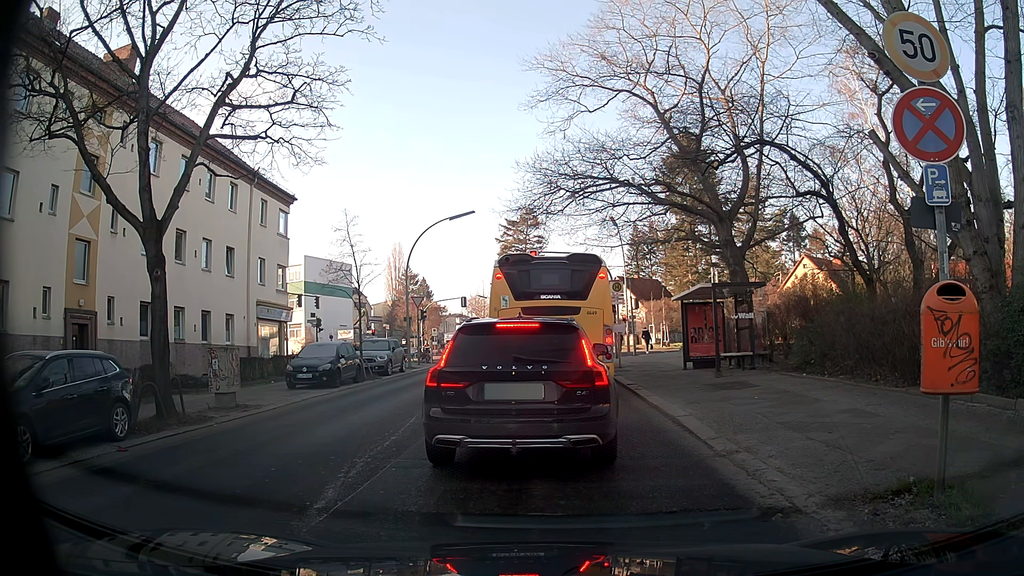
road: tertiary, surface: asphalt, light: Day
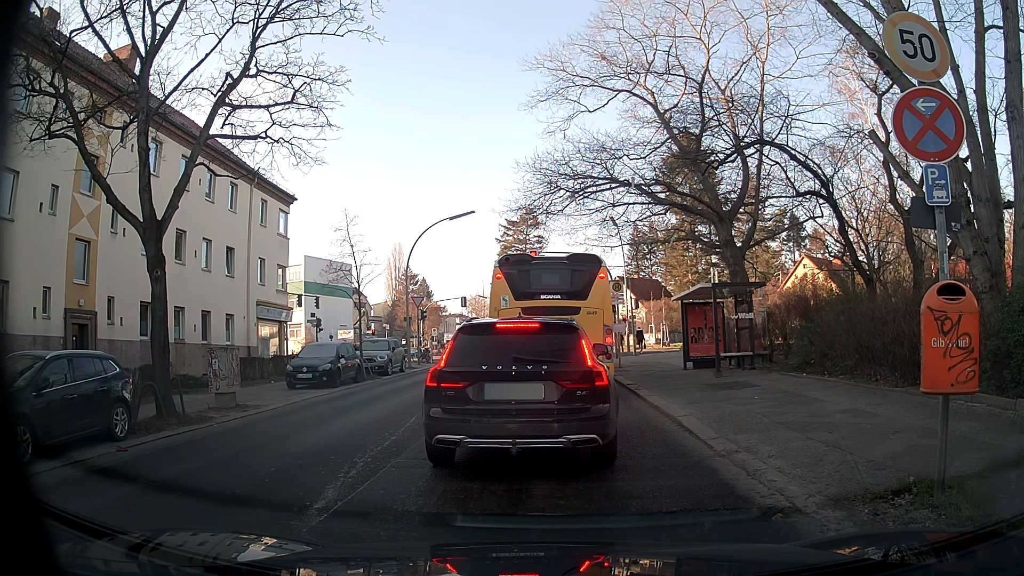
(0.0, 0.0) m; 0°
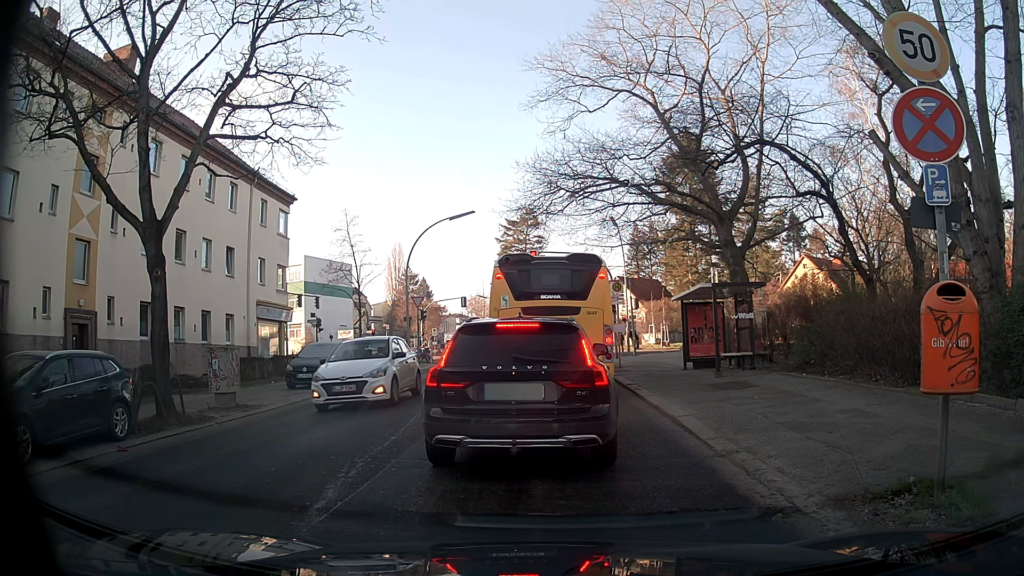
(0.0, 0.0) m; 0°
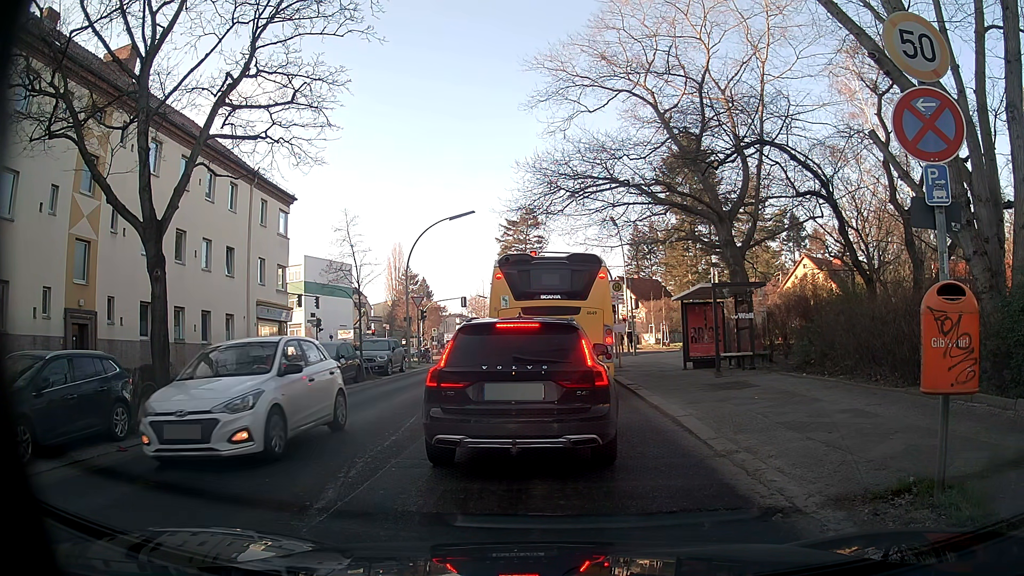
(0.0, 0.0) m; 0°
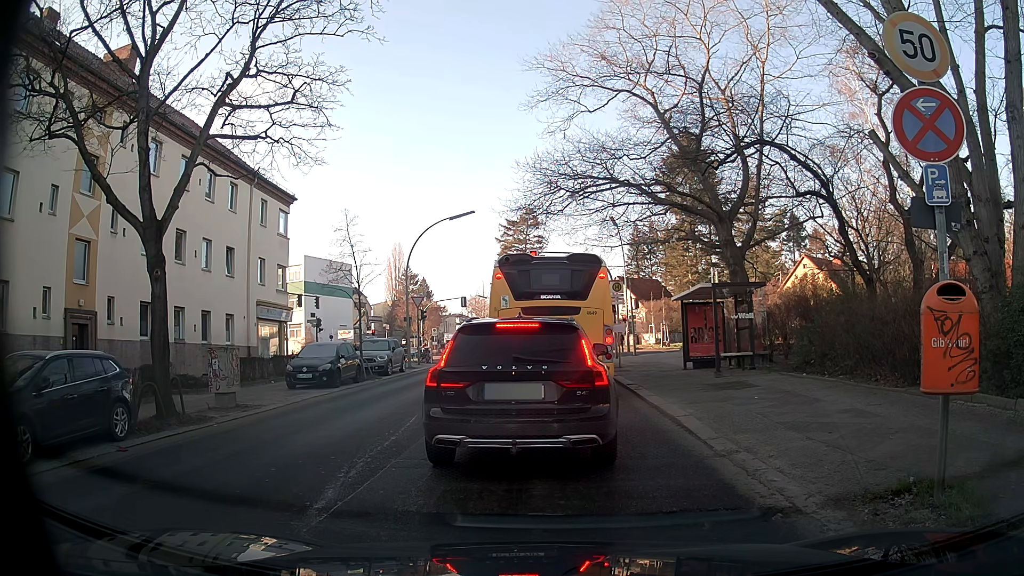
(0.0, 0.0) m; 0°
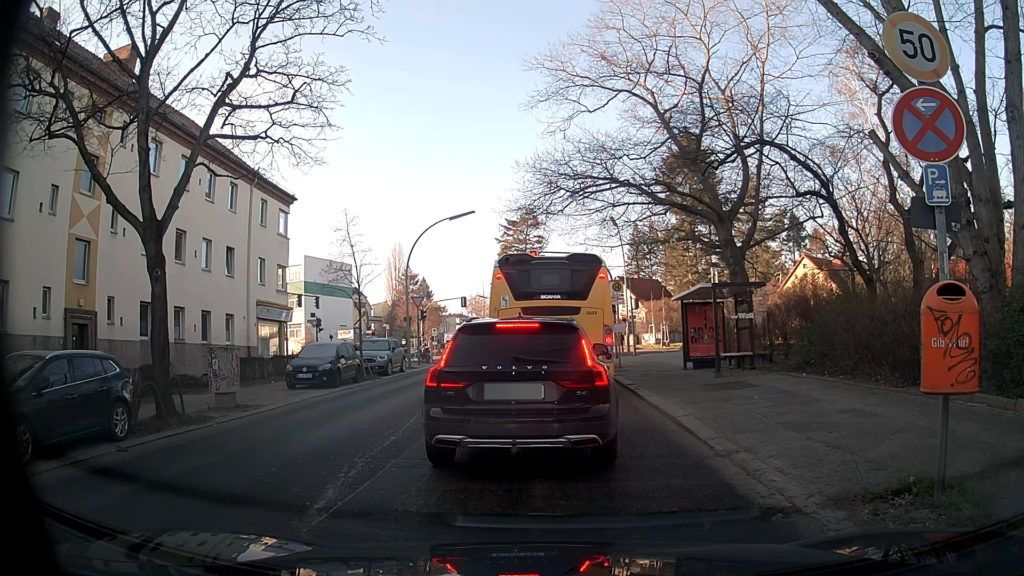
(0.0, 0.0) m; 0°
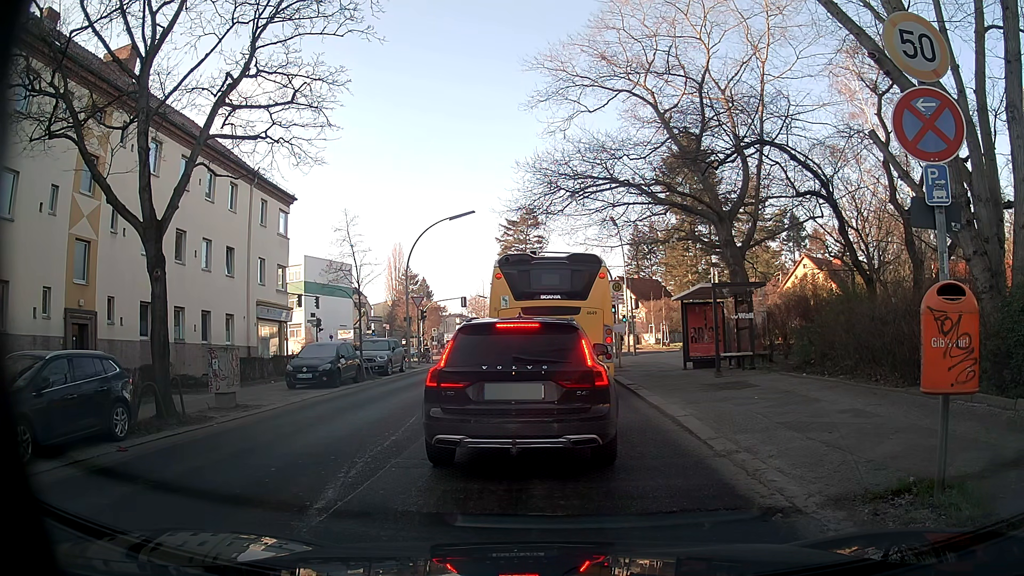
(0.0, 0.0) m; 0°
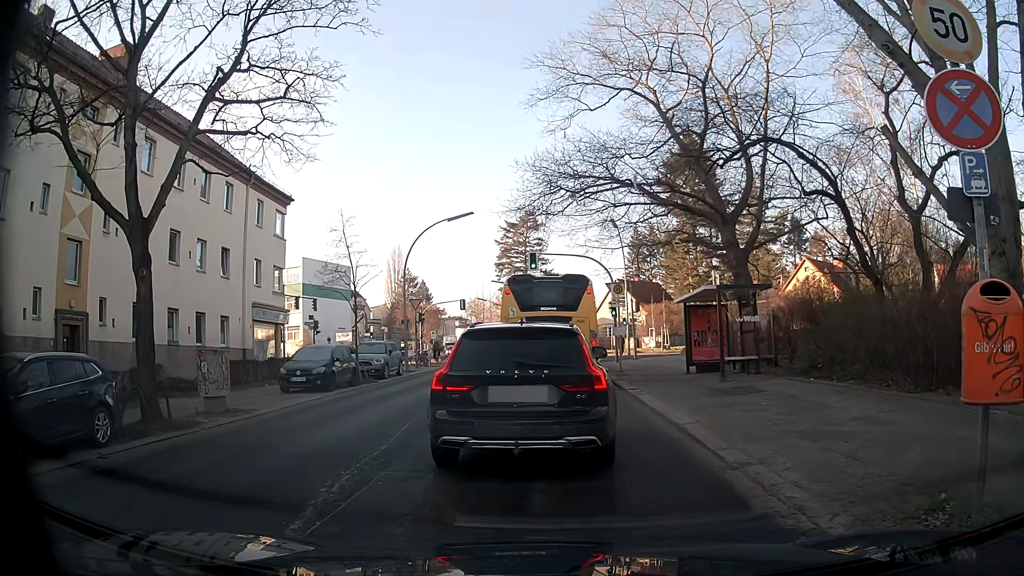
(0.0, +0.5) m; 0°
